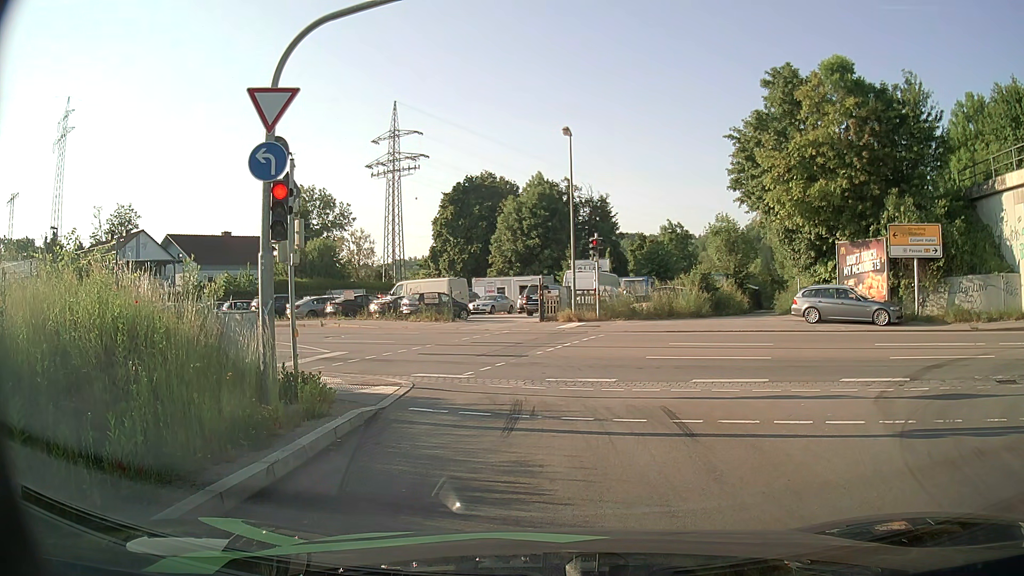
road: primary_link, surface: asphalt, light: Day
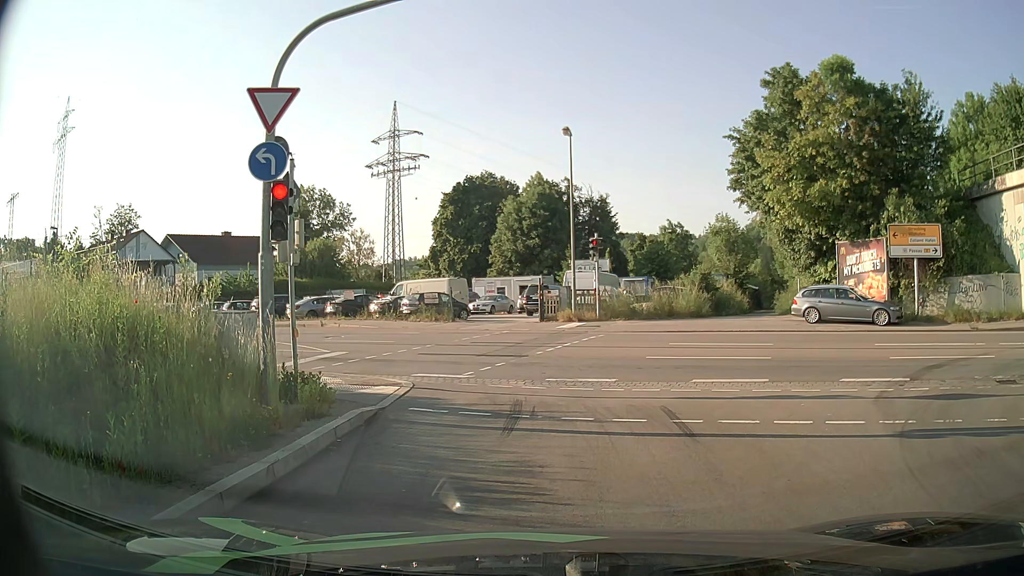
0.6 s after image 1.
(0.0, 0.0) m; 0°
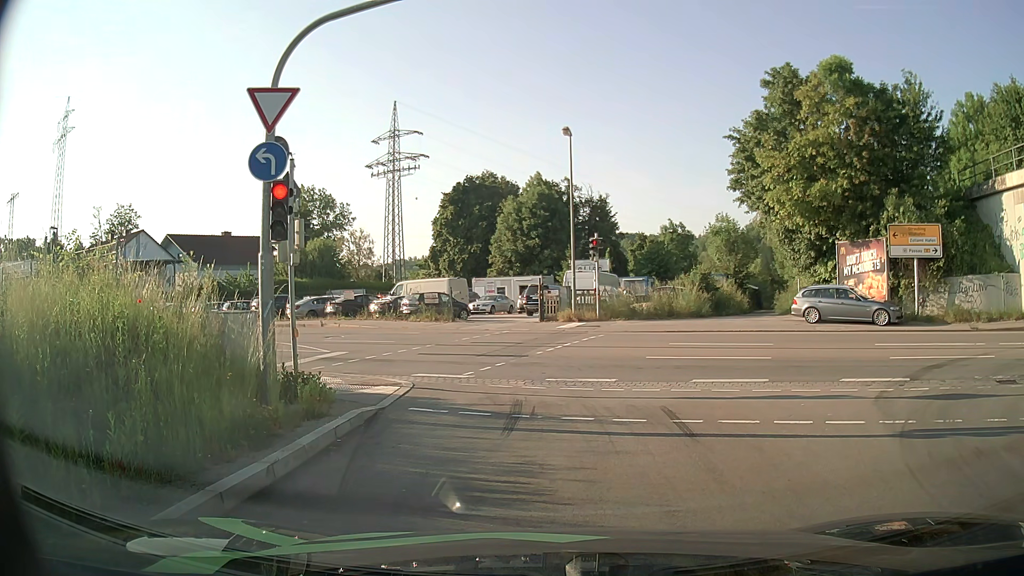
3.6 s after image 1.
(0.0, 0.0) m; 0°
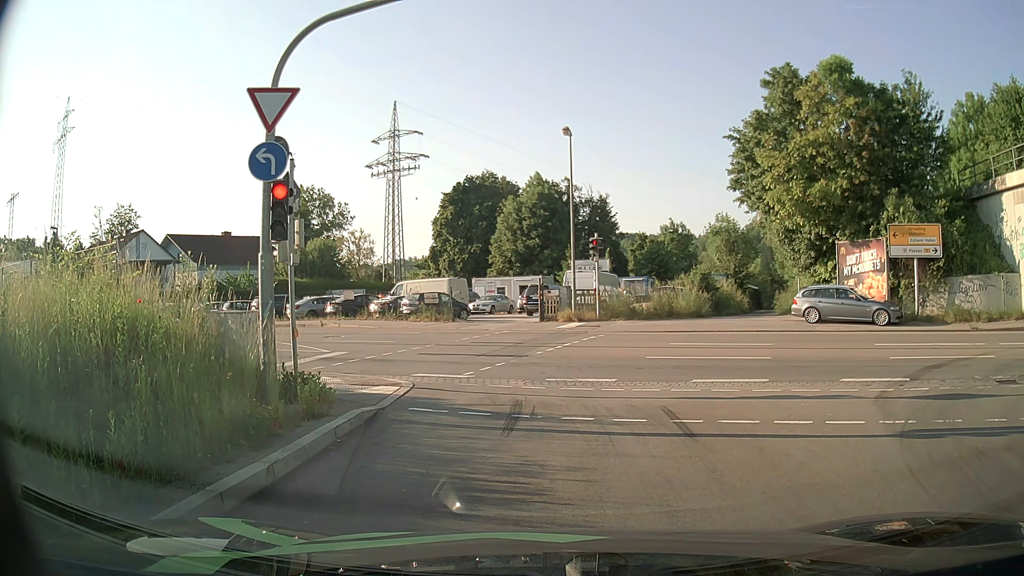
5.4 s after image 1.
(0.0, 0.0) m; 0°
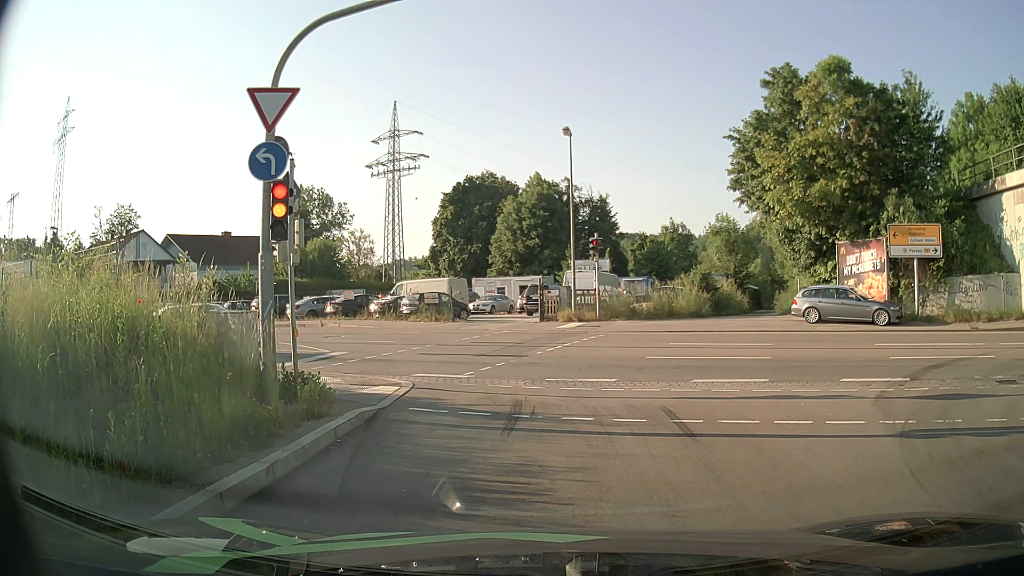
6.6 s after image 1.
(0.0, 0.0) m; 0°
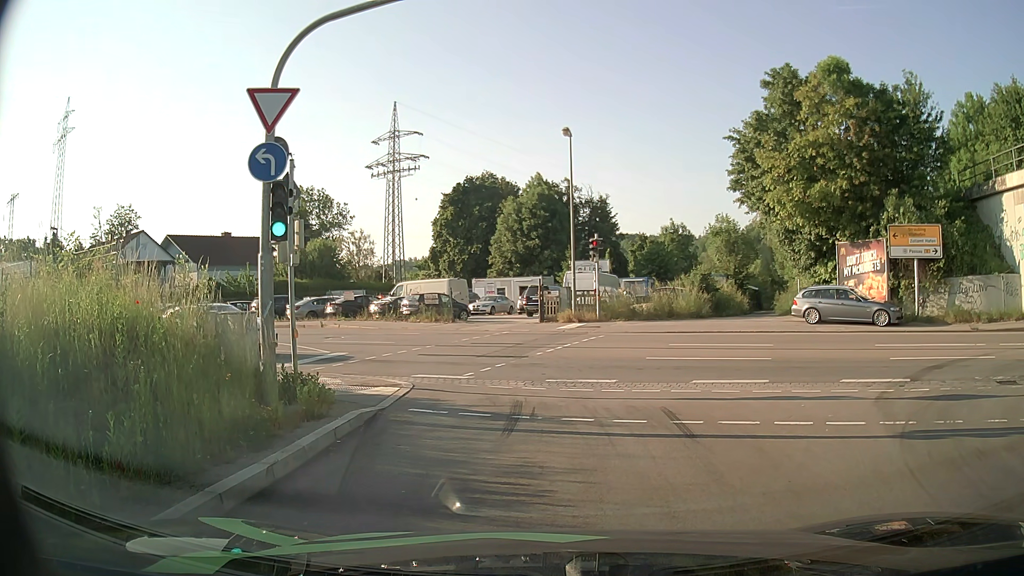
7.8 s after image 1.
(0.0, 0.0) m; 0°
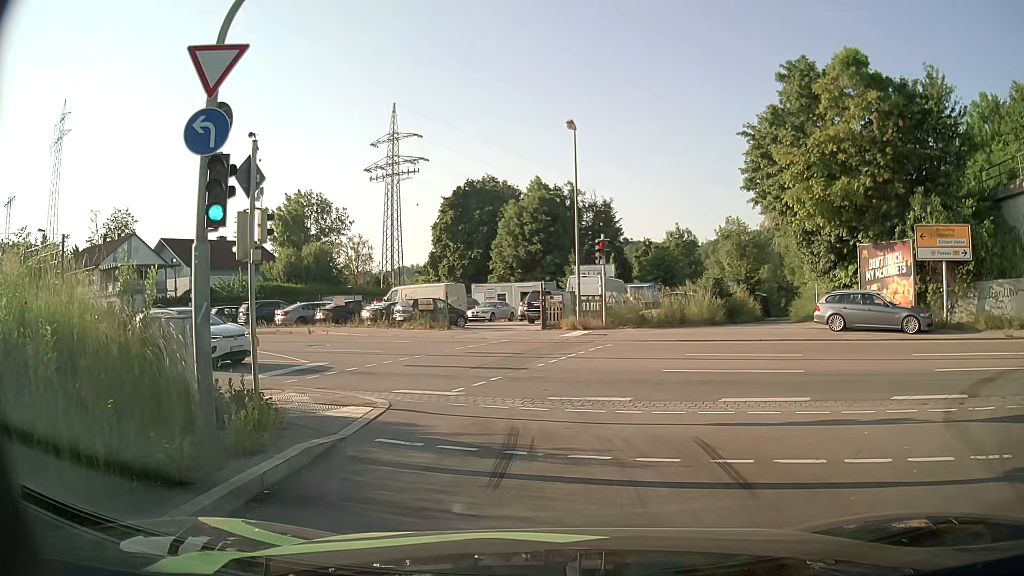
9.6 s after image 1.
(0.0, +2.3) m; -2°
